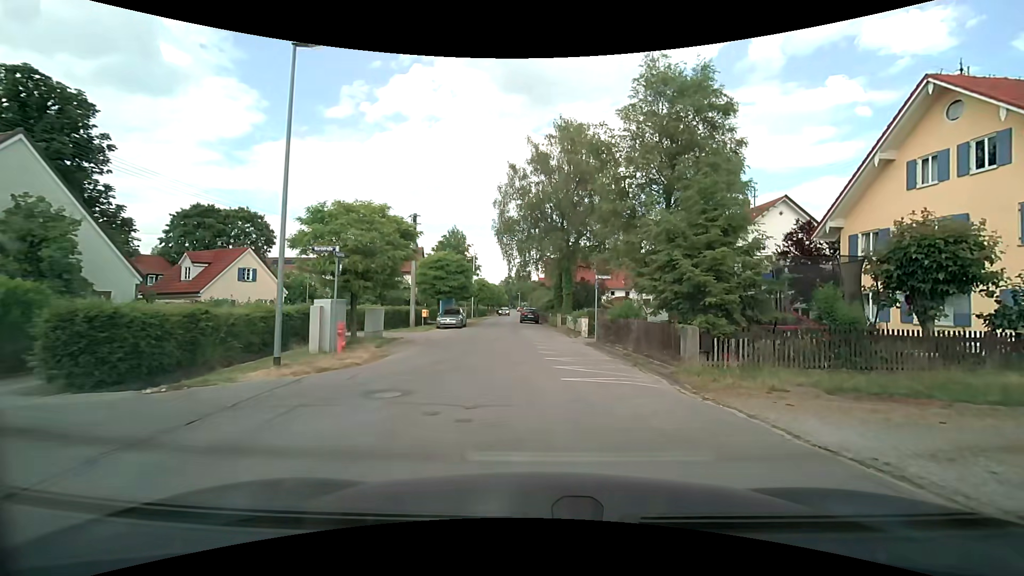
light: Day
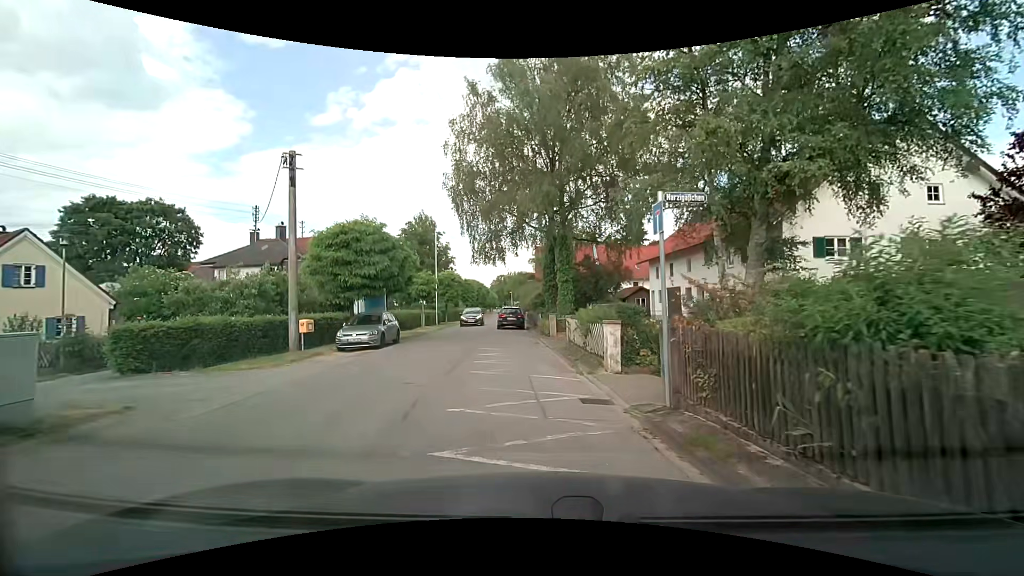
(+0.9, +14.9) m; 0°
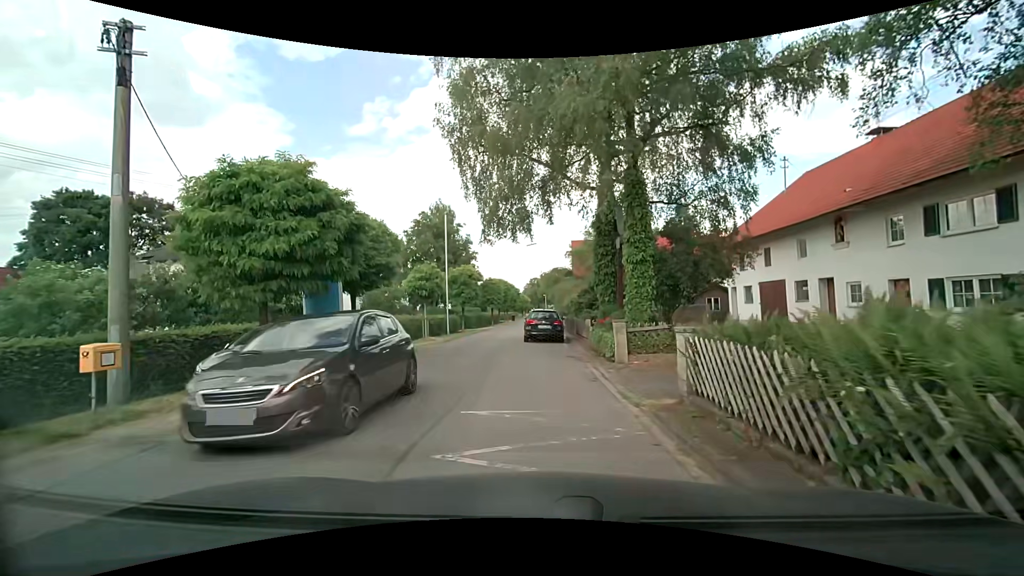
(-0.2, +10.0) m; -3°
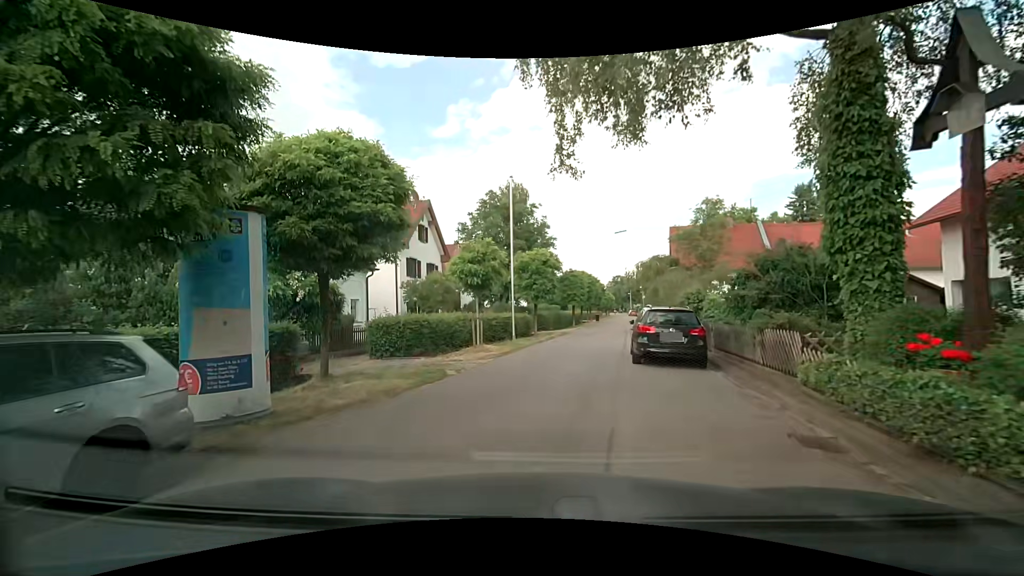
(-0.7, +9.2) m; -9°
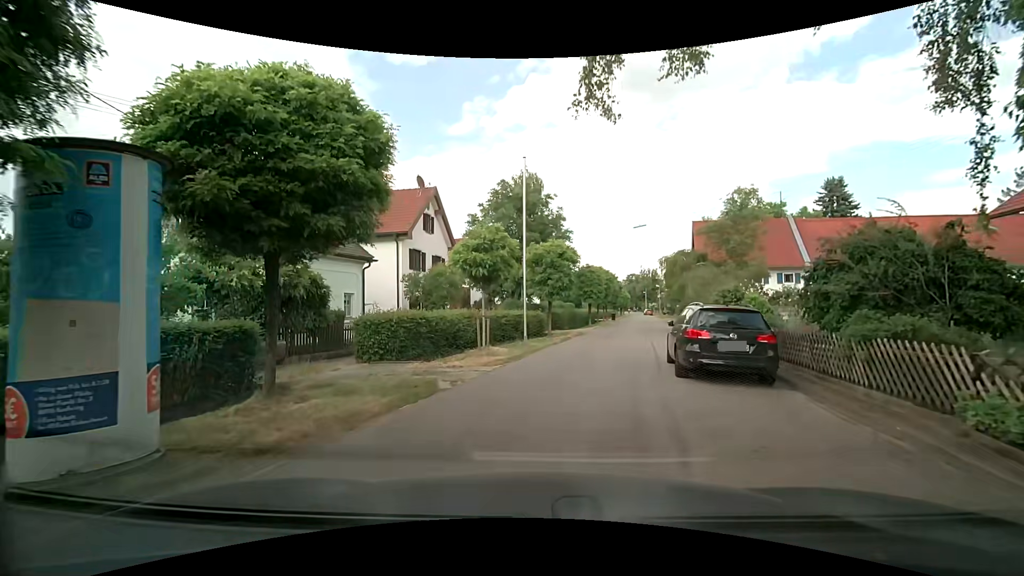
(-0.1, +2.7) m; -2°
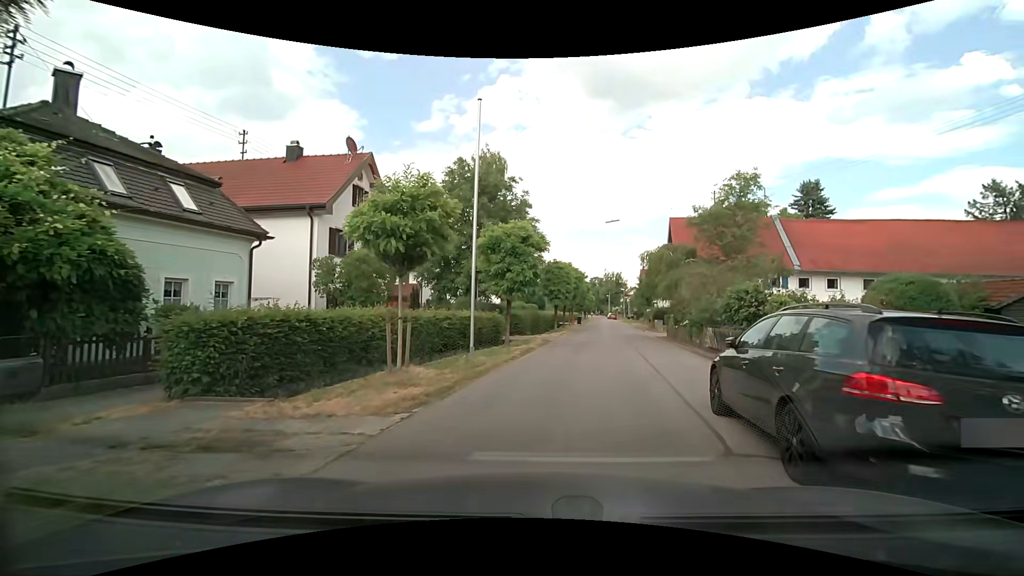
(+0.3, +6.2) m; +3°
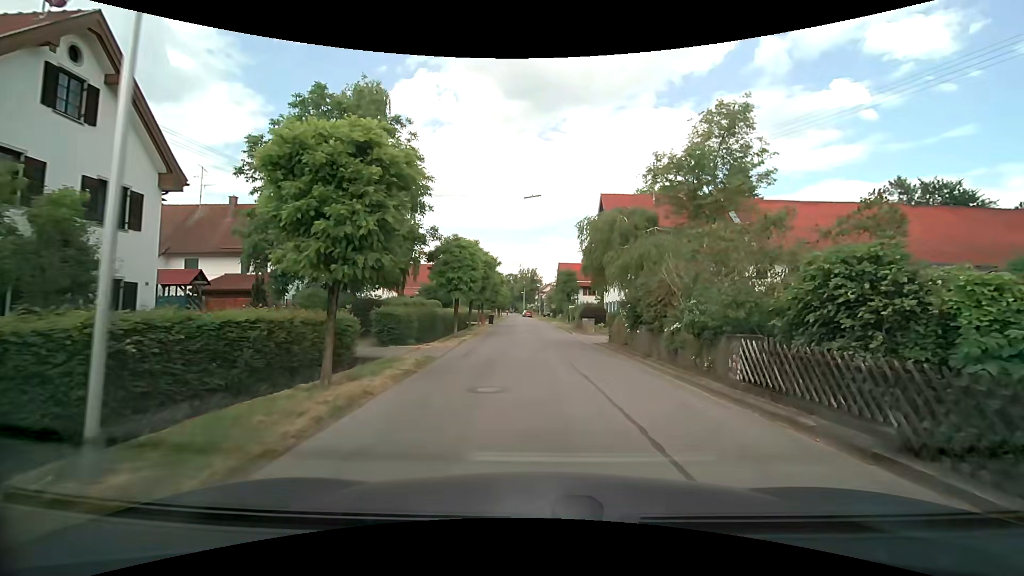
(+1.2, +10.6) m; +12°
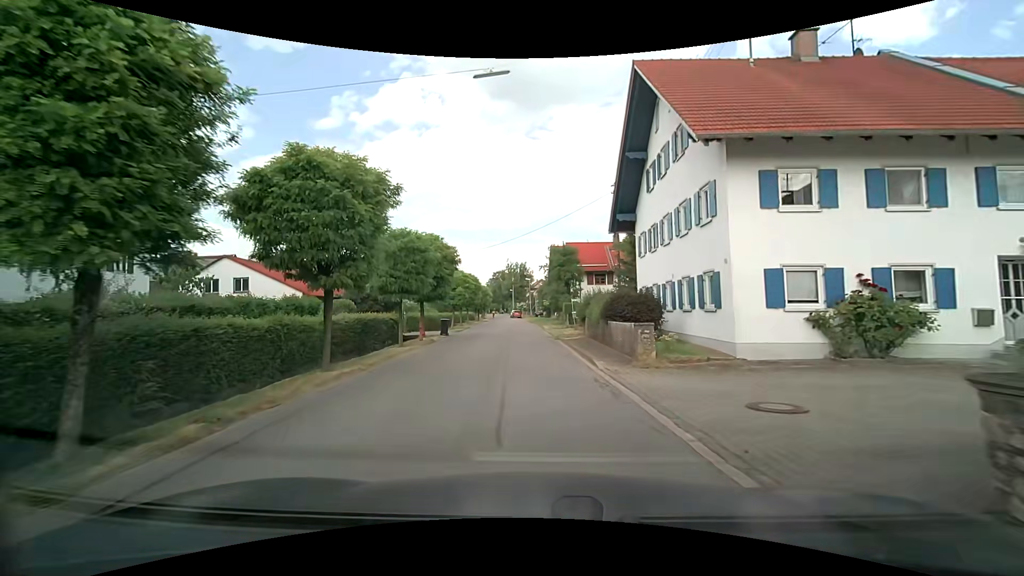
(+0.7, +20.9) m; +1°
(0, +10) (-1, +20) (-1, +30) (-2, +40) (-2, +50) (-3, +60) (-3, +70) (-4, +80) (-5, +90) (-7, +100) m
